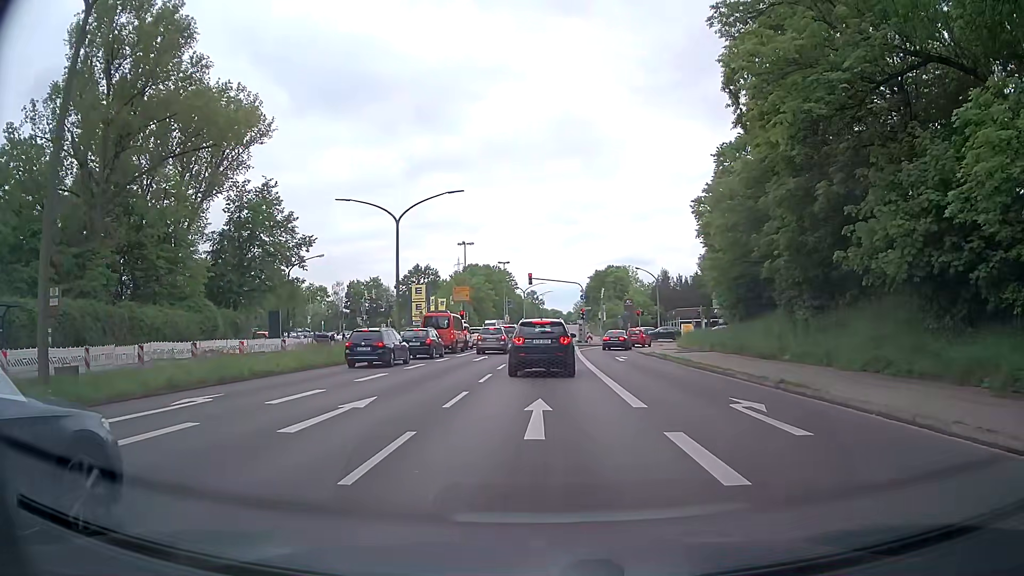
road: primary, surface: asphalt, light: Day
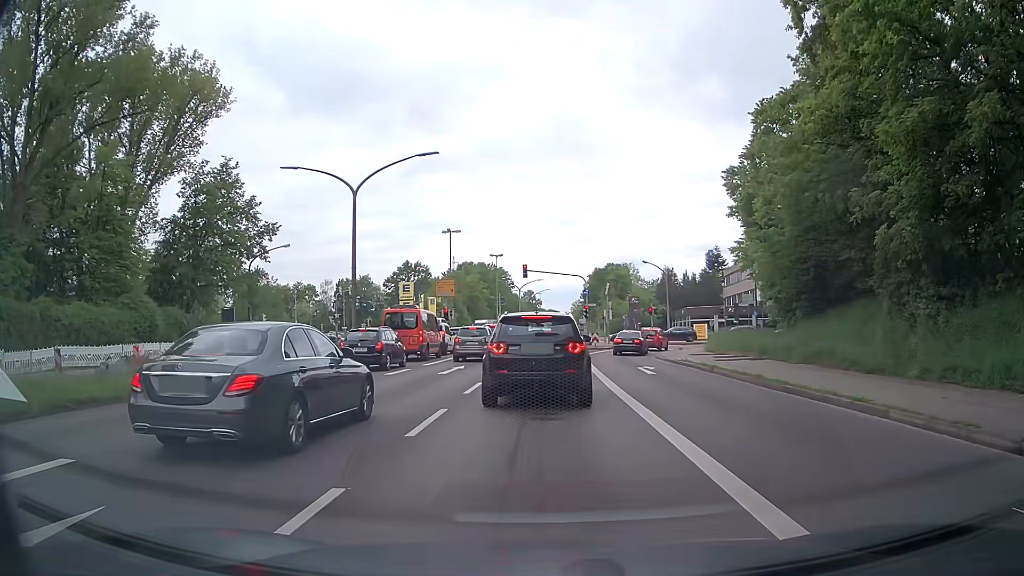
(0.0, +9.0) m; -1°
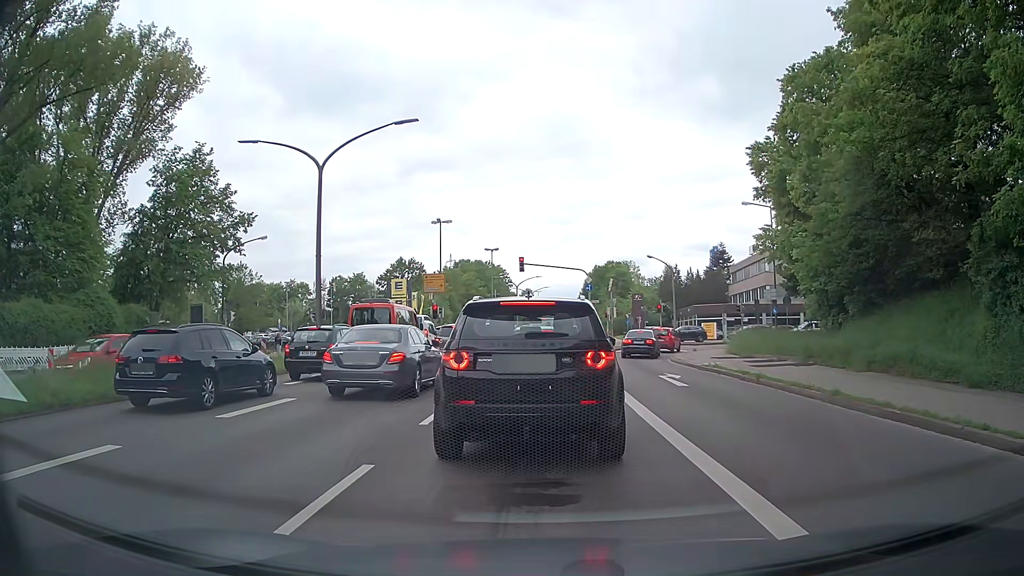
(0.0, +4.8) m; 0°
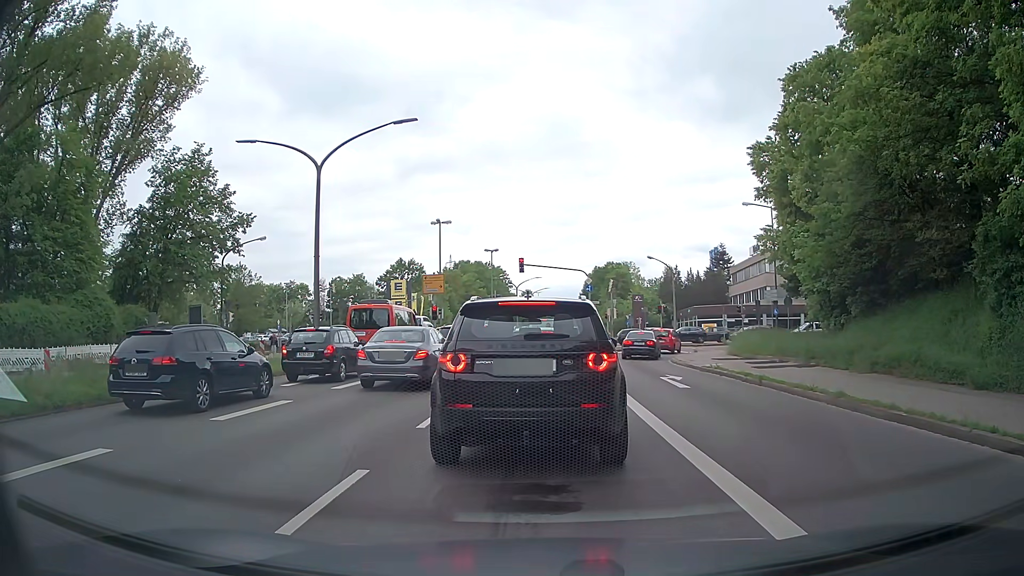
(0.0, +0.2) m; 0°
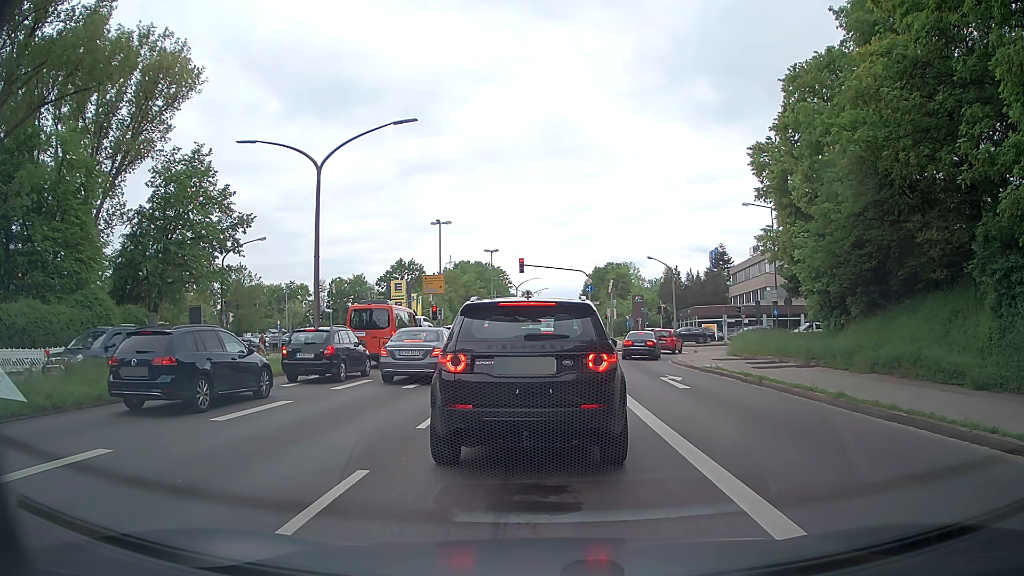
(0.0, +0.1) m; 0°
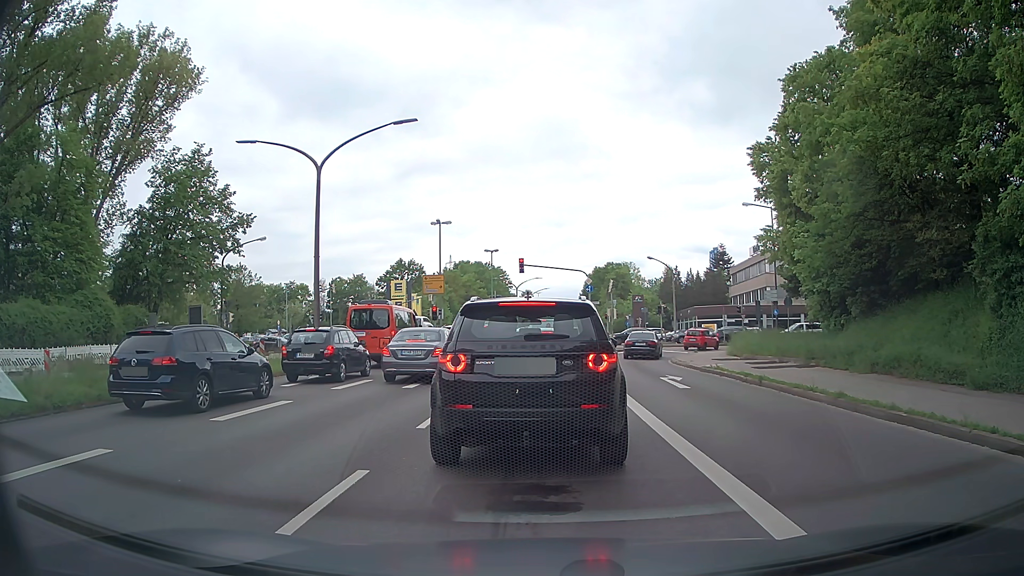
(0.0, 0.0) m; 0°
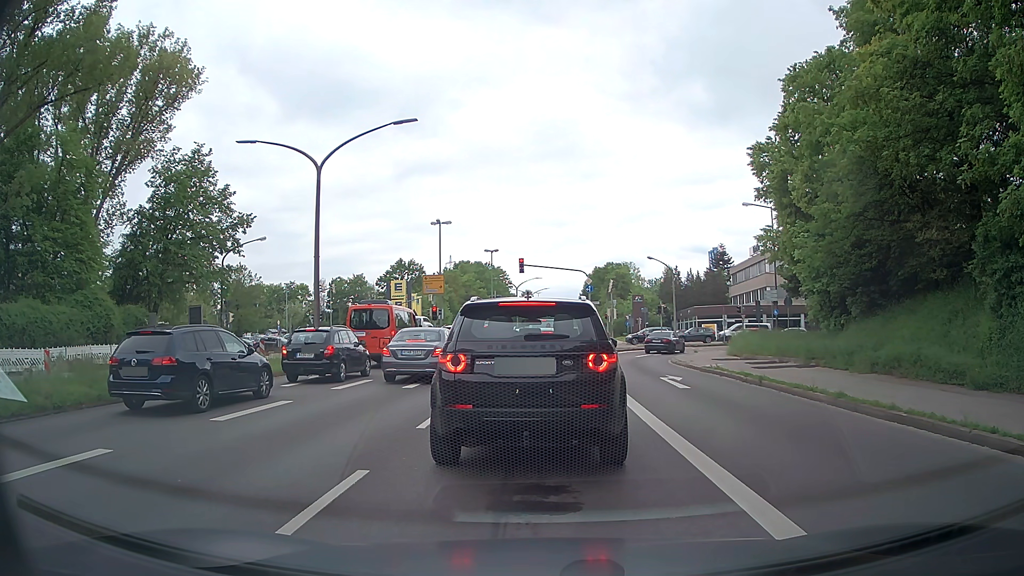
(0.0, 0.0) m; 0°
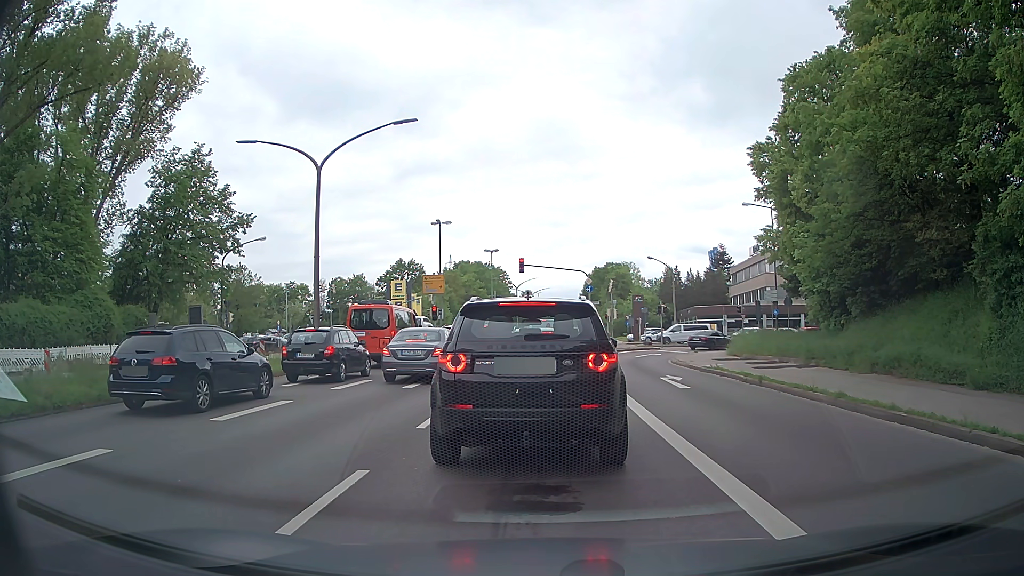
(0.0, 0.0) m; 0°
